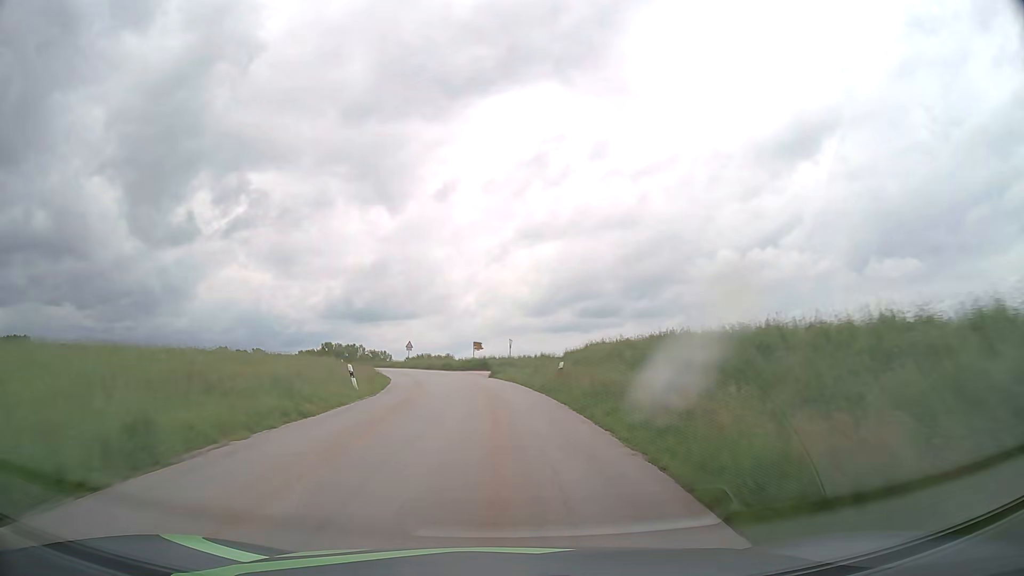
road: tertiary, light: Day
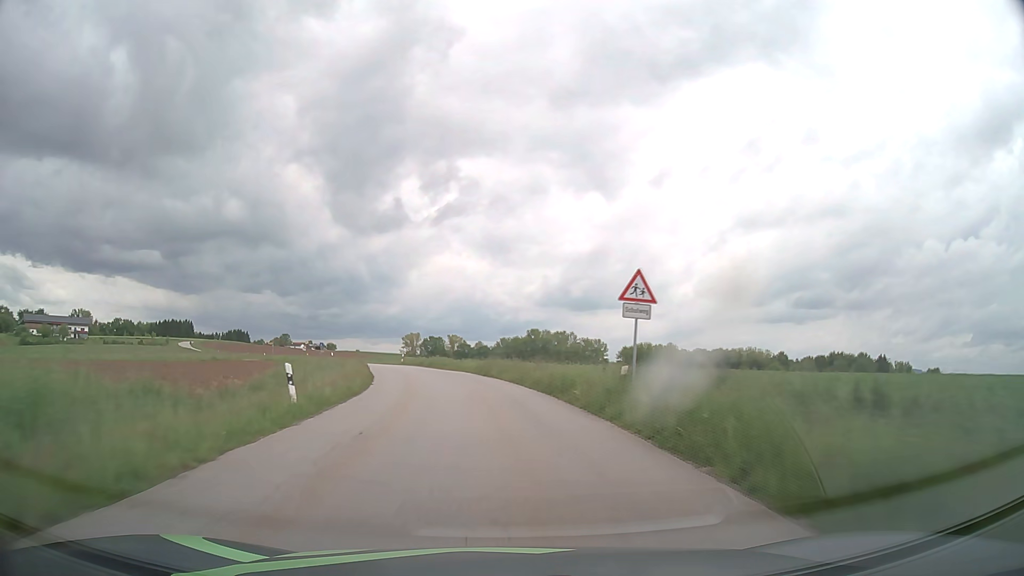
(-8.2, +59.6) m; -18°
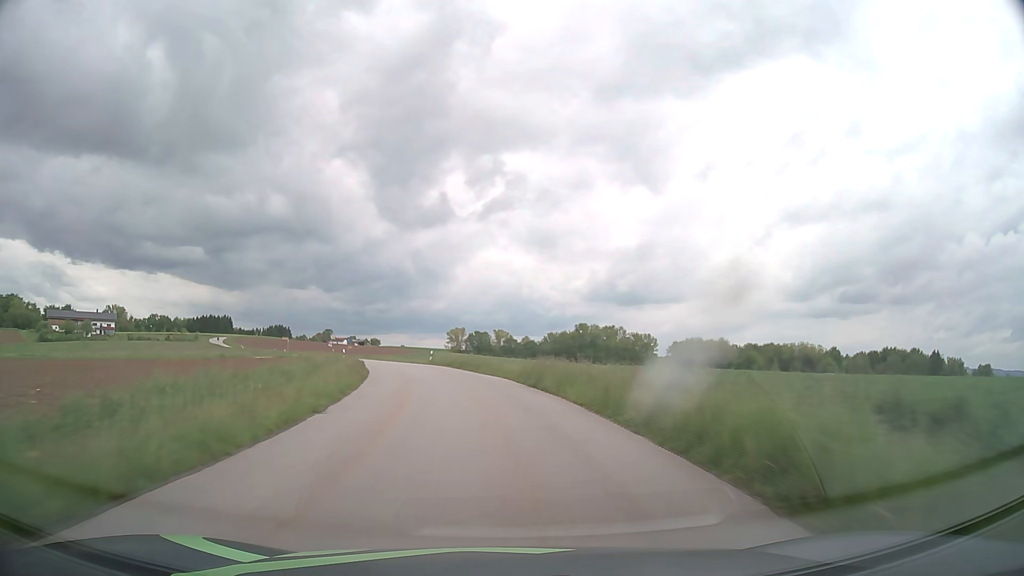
(-0.5, +12.4) m; -4°
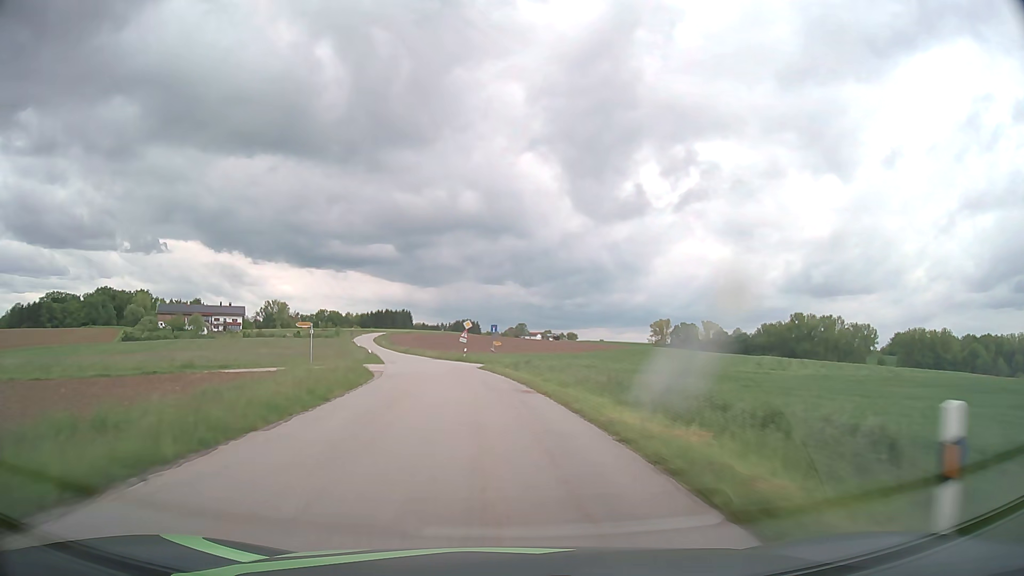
(-7.3, +49.5) m; -17°
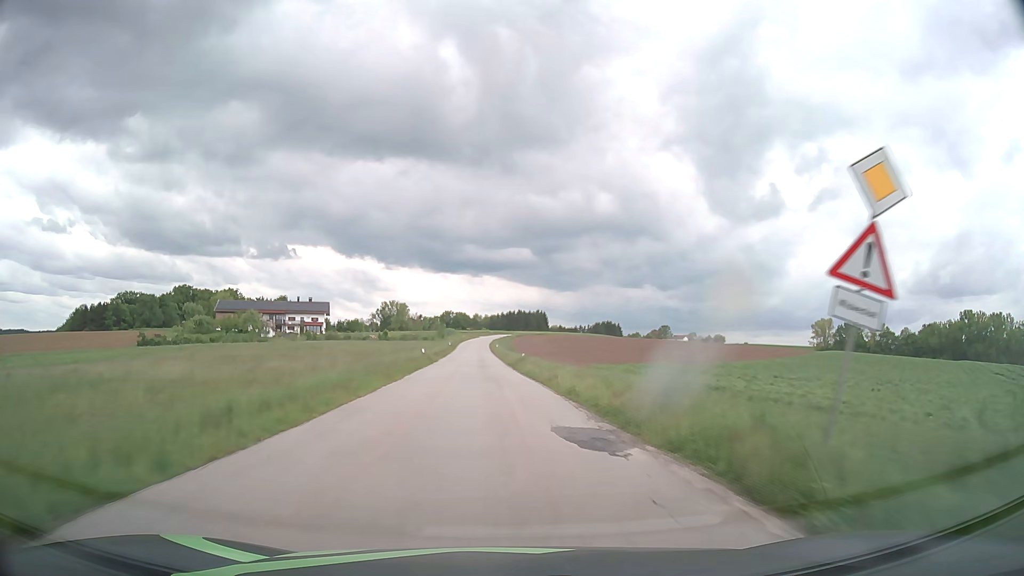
(-6.0, +51.5) m; -12°
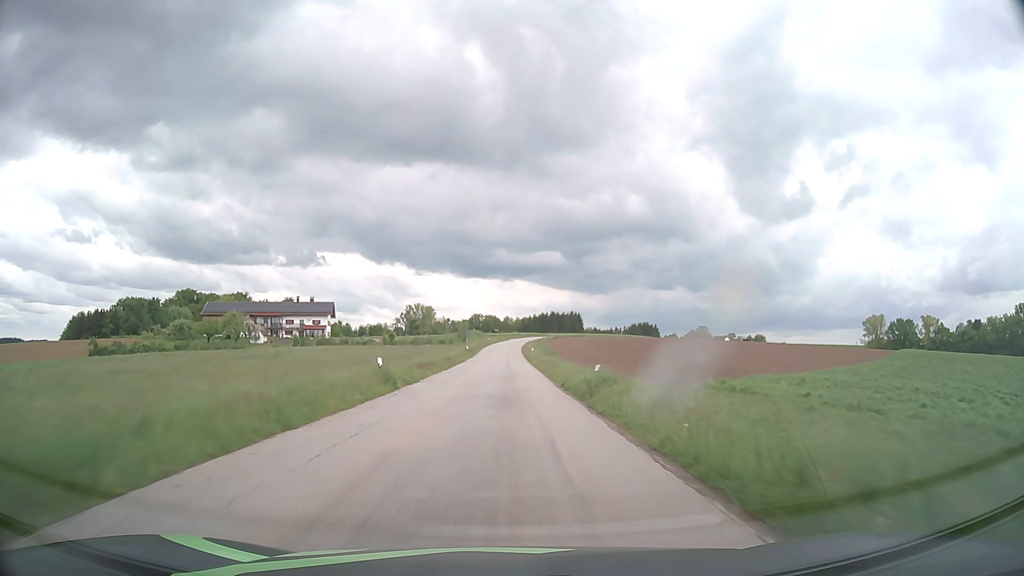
(-0.8, +27.4) m; -3°
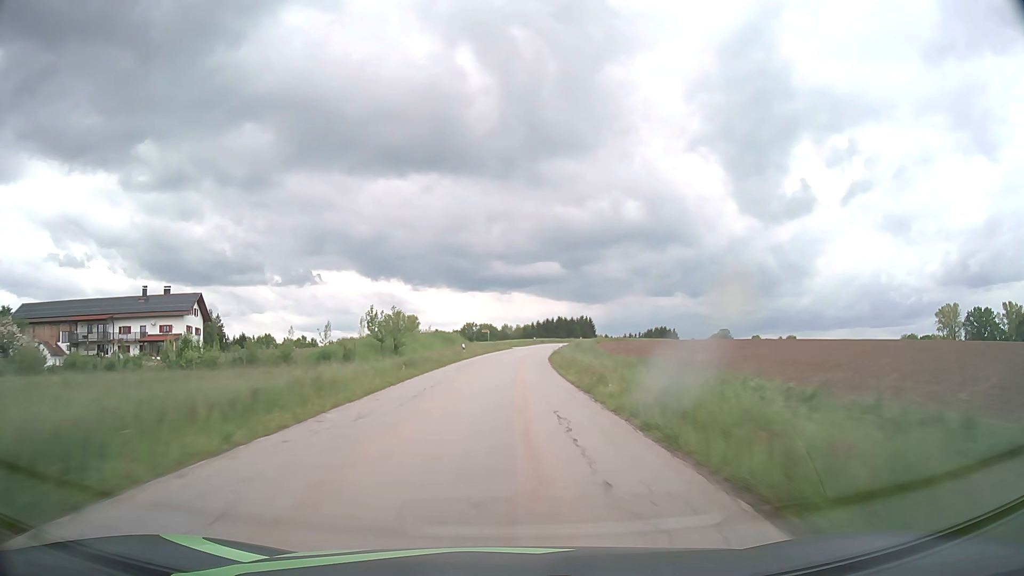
(-0.1, +73.3) m; 0°
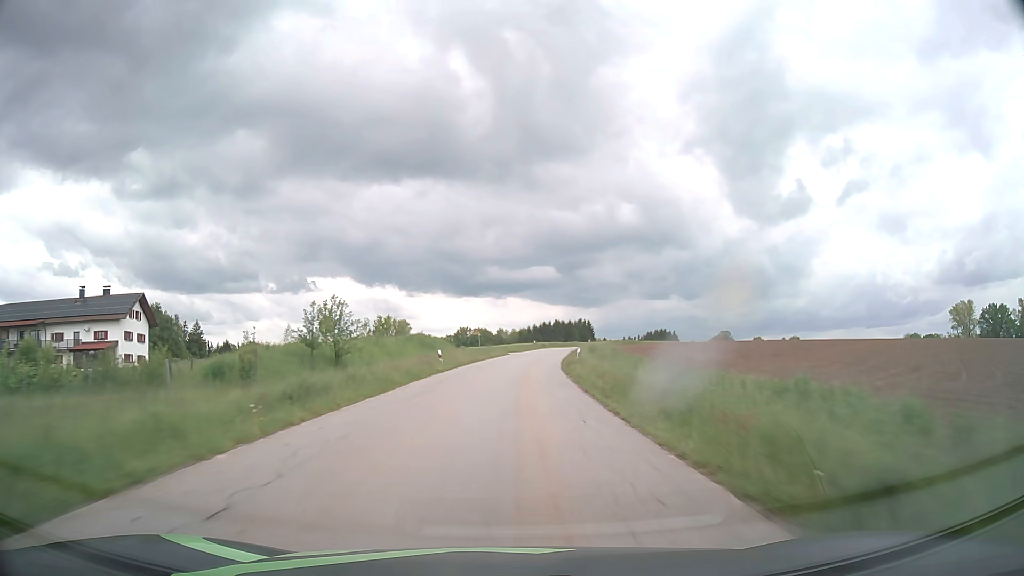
(0.0, +15.1) m; 0°
(0, +10) (0, +20) (+1, +30) (+1, +40) (+2, +50) (+3, +60) (+5, +70) (+7, +80) (+9, +89) (+11, +99) m
